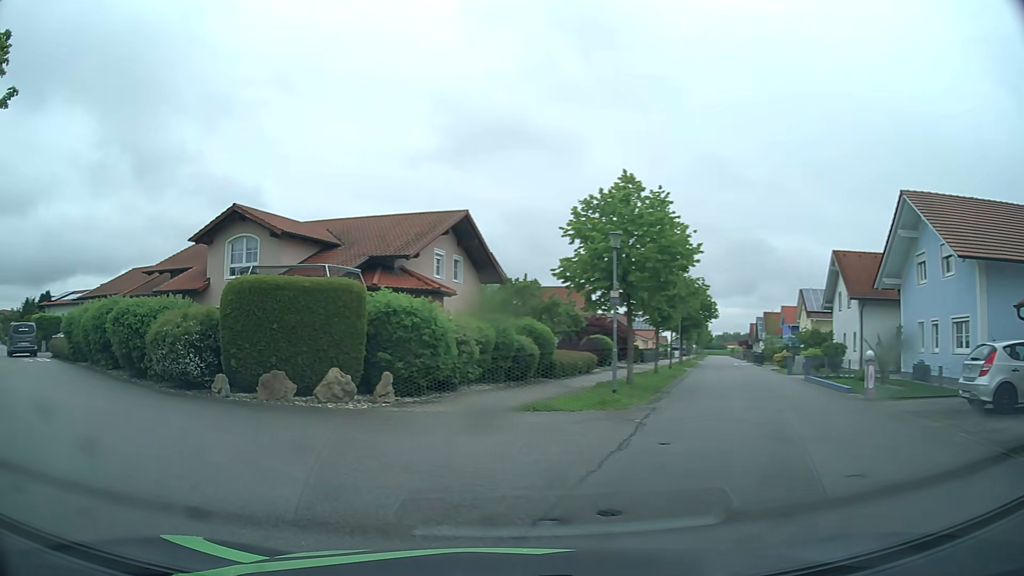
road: residential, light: Day
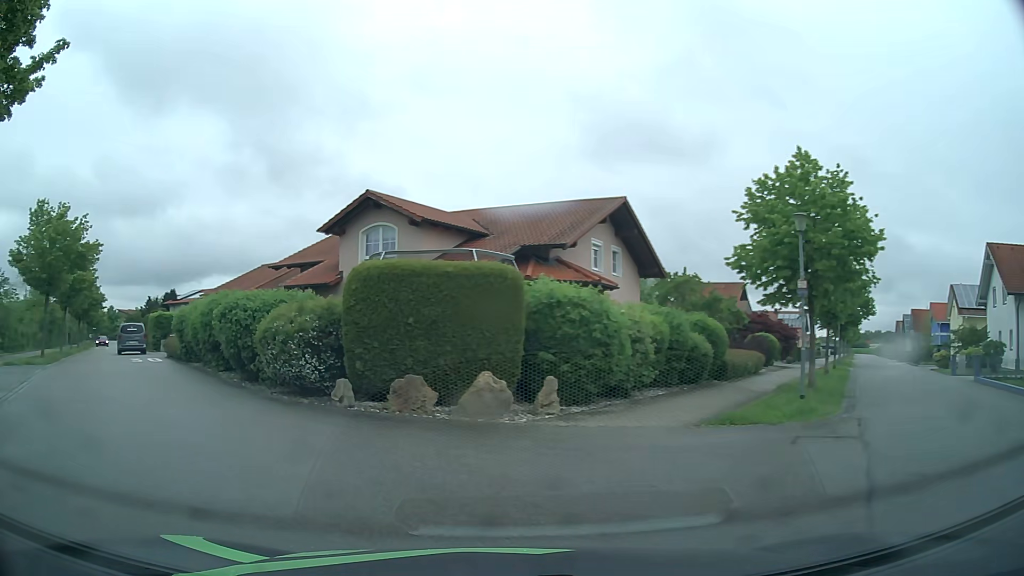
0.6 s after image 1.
(-0.3, +2.6) m; -12°
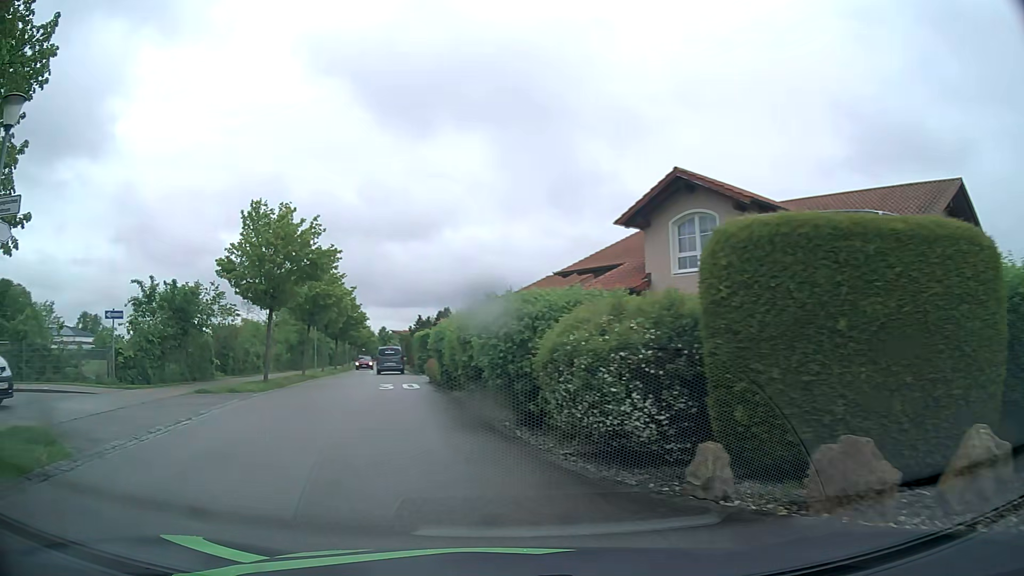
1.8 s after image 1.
(-1.3, +5.7) m; -25°
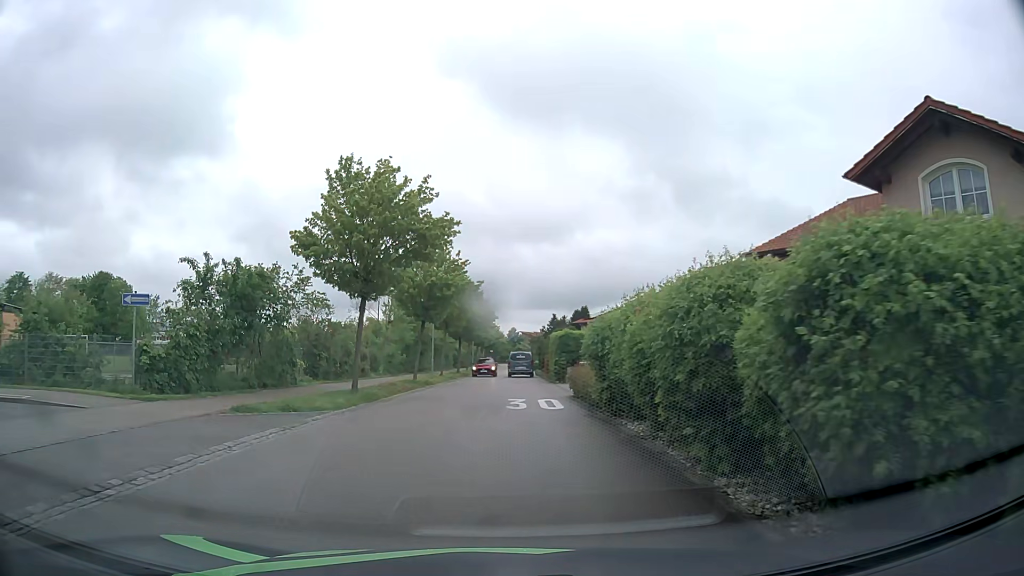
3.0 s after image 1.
(-1.0, +7.0) m; -11°
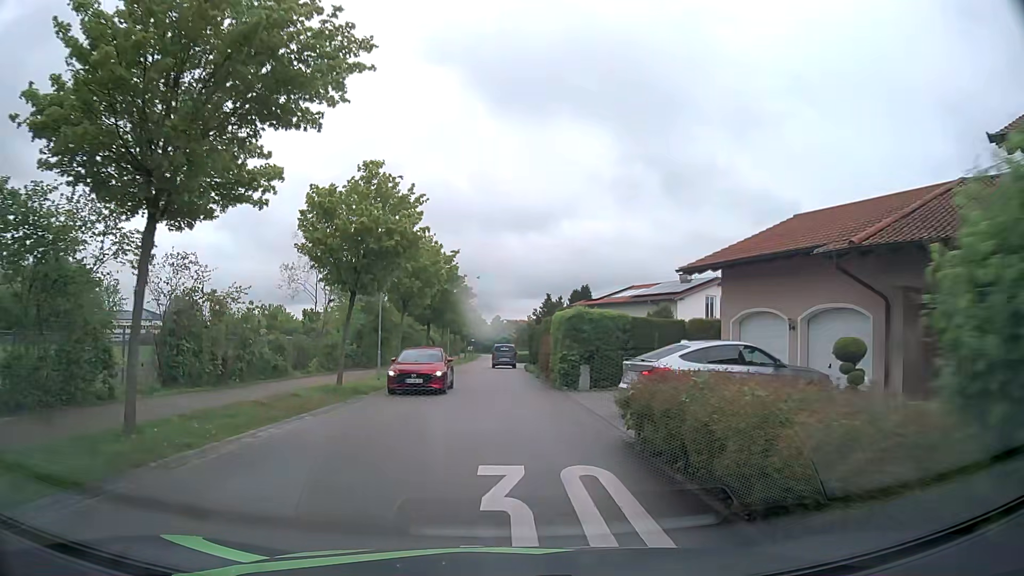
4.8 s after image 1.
(+0.1, +12.9) m; +1°
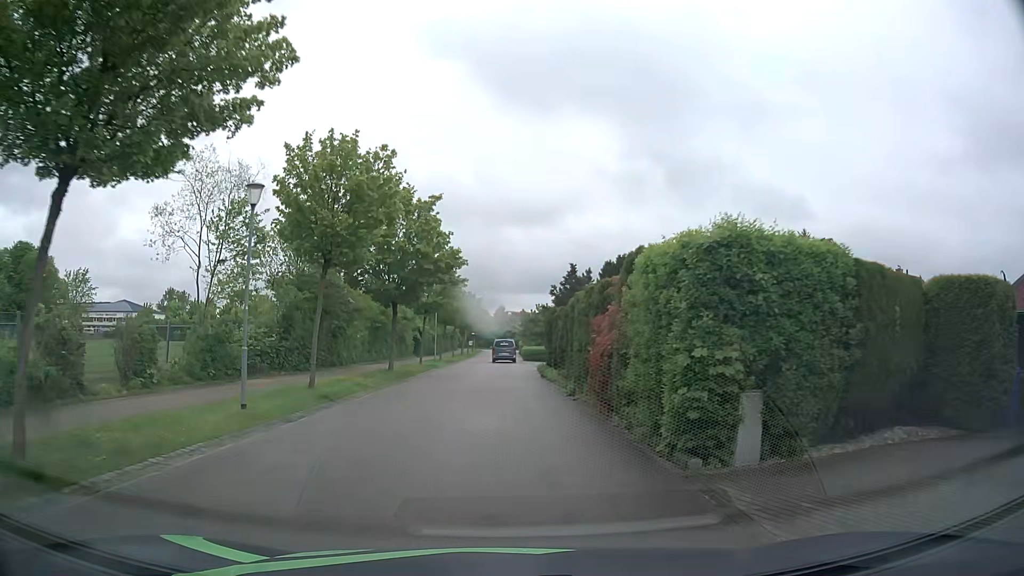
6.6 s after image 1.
(-0.1, +15.3) m; 0°
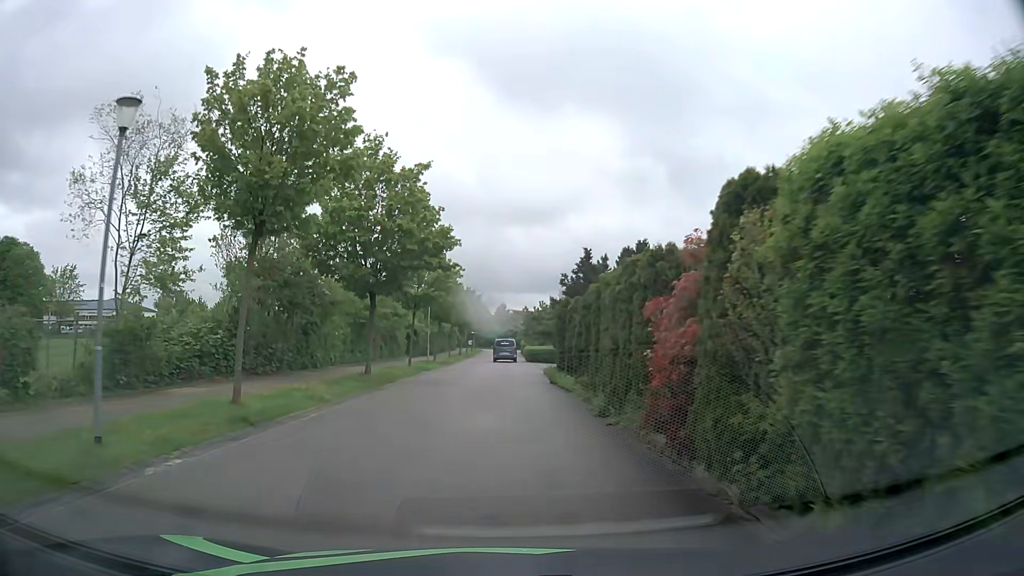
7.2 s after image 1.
(0.0, +5.3) m; 0°
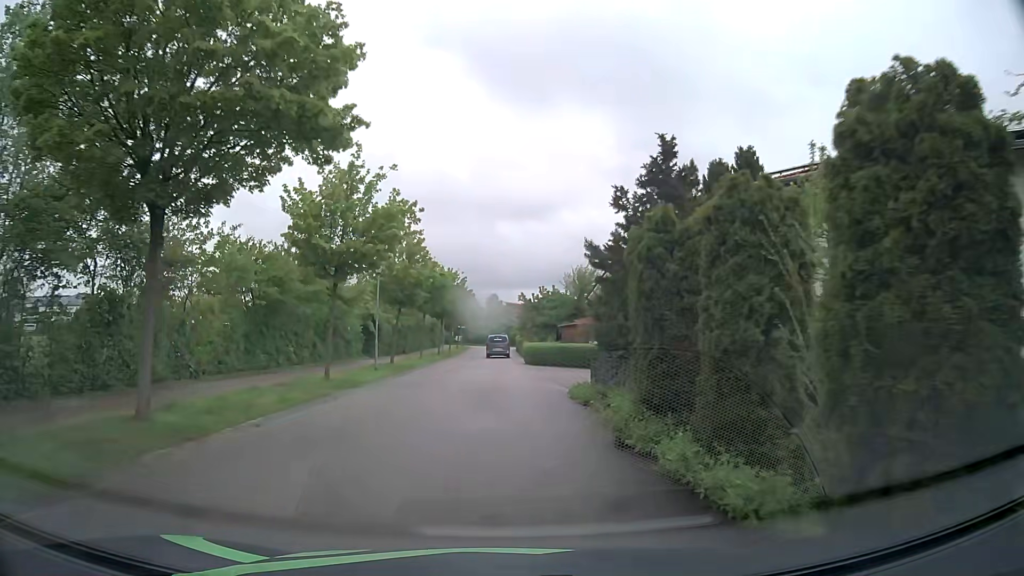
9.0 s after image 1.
(+0.1, +15.5) m; 0°
